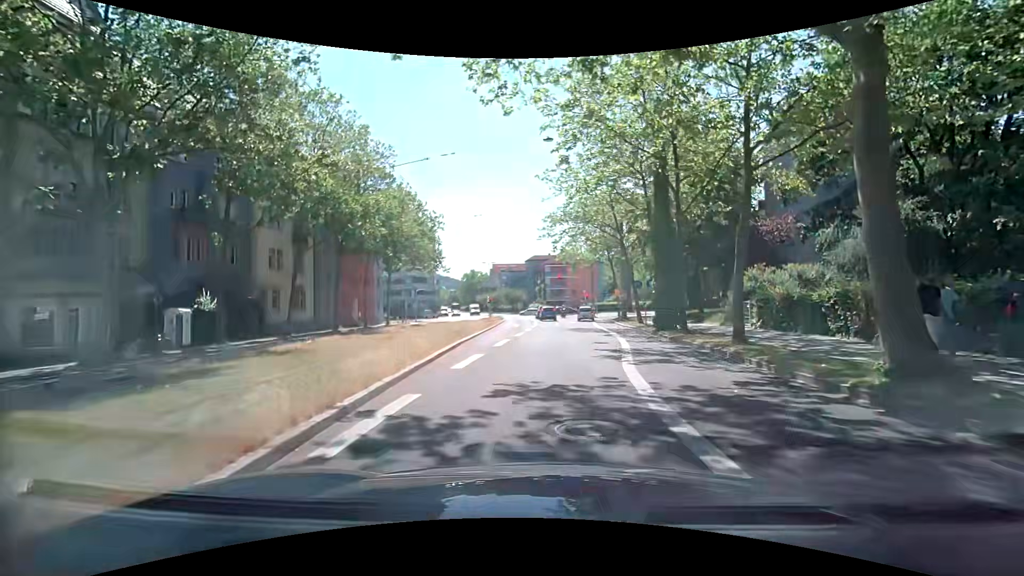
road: secondary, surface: asphalt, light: Day
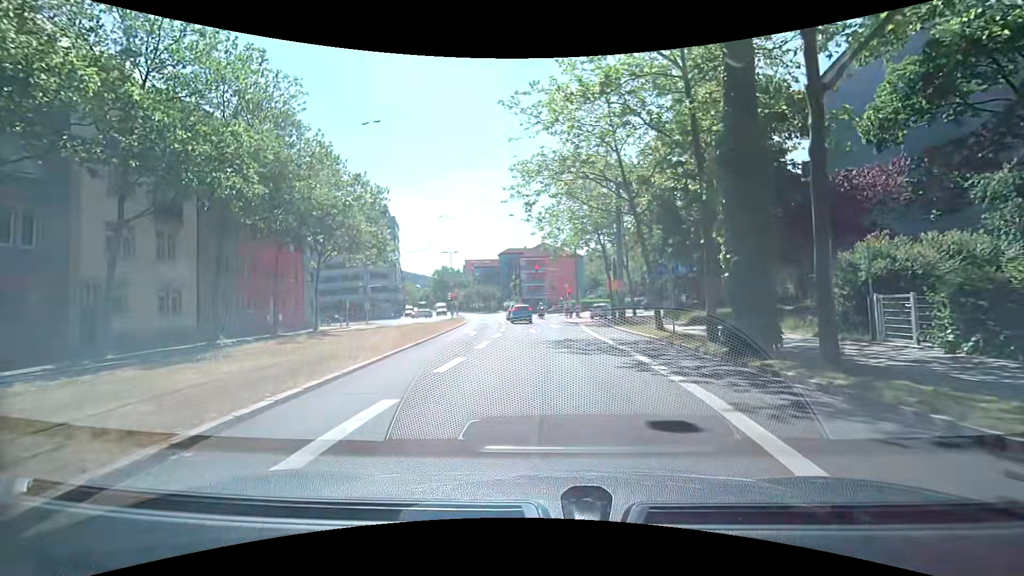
(+0.4, +12.6) m; +4°
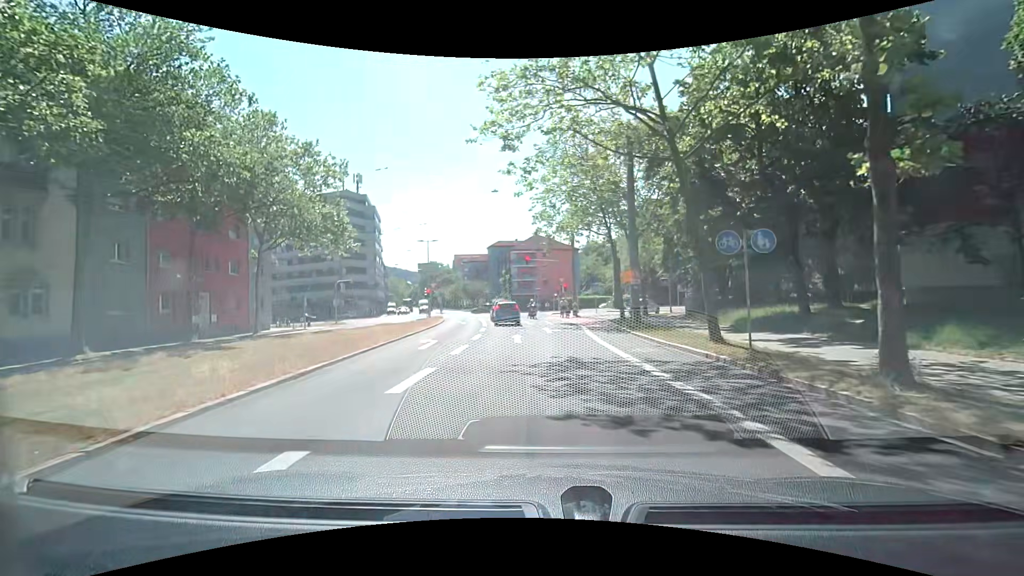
(0.0, +8.3) m; +2°
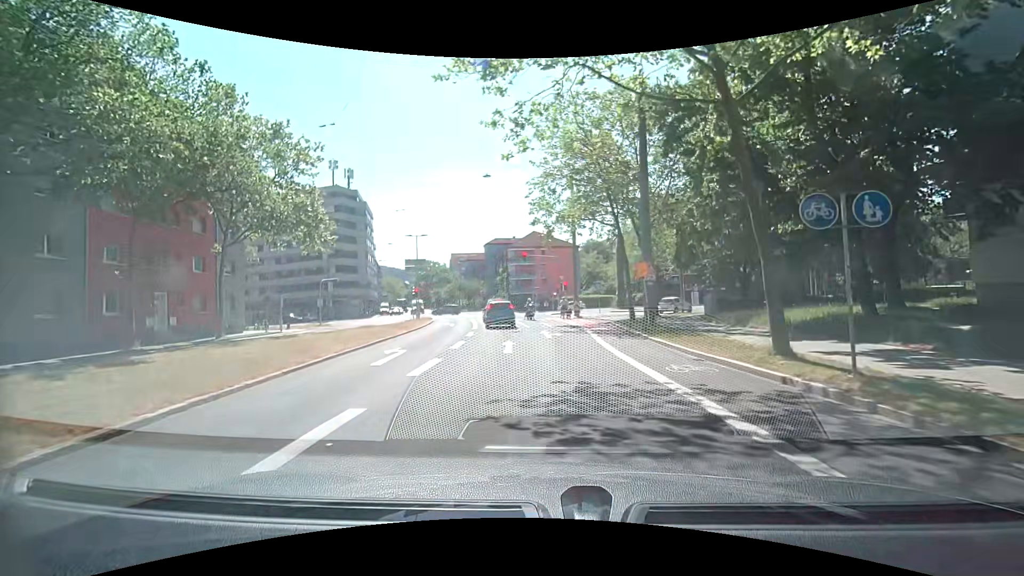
(-0.1, +4.1) m; -1°
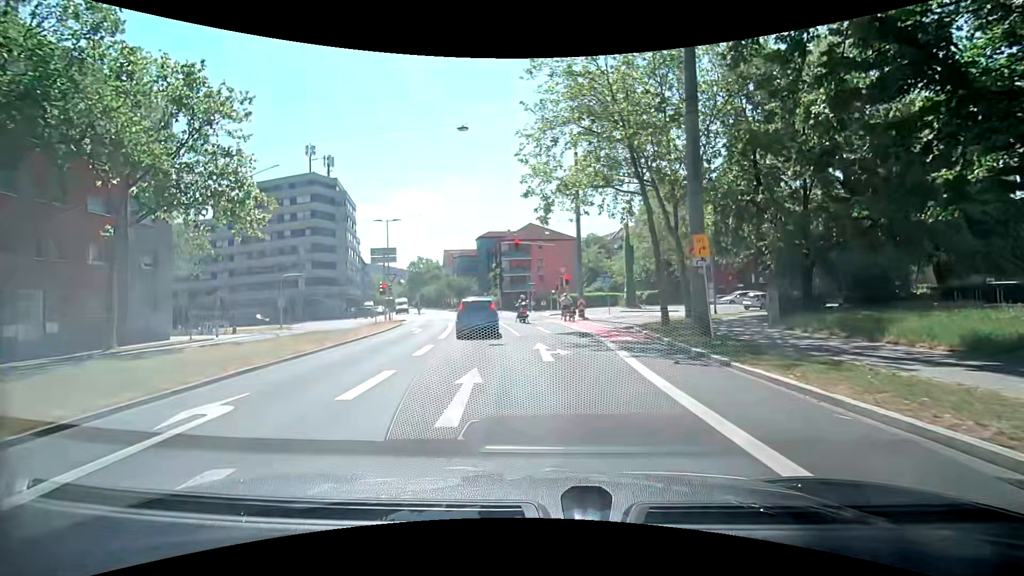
(0.0, +8.3) m; +1°
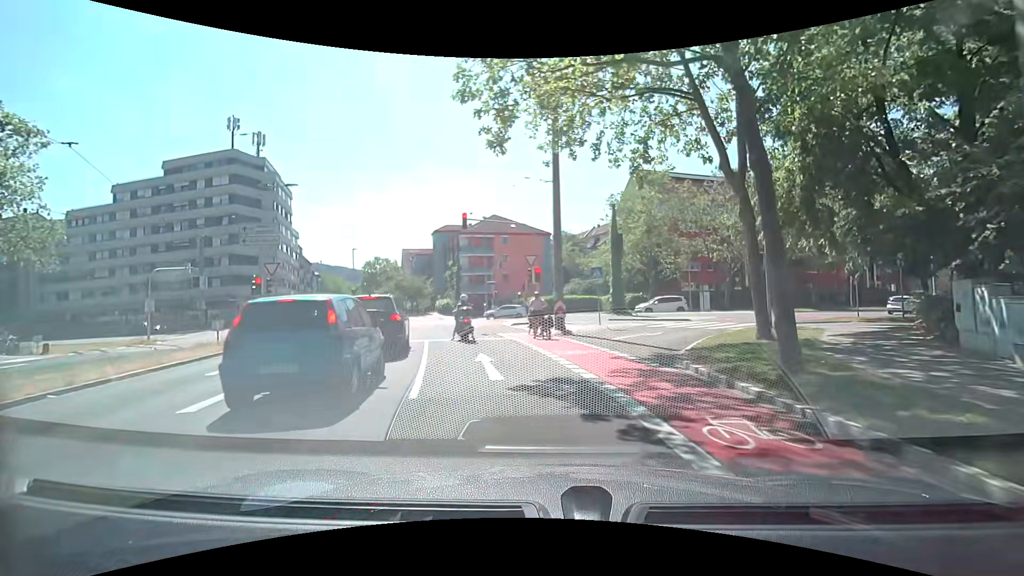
(0.0, +12.3) m; +1°
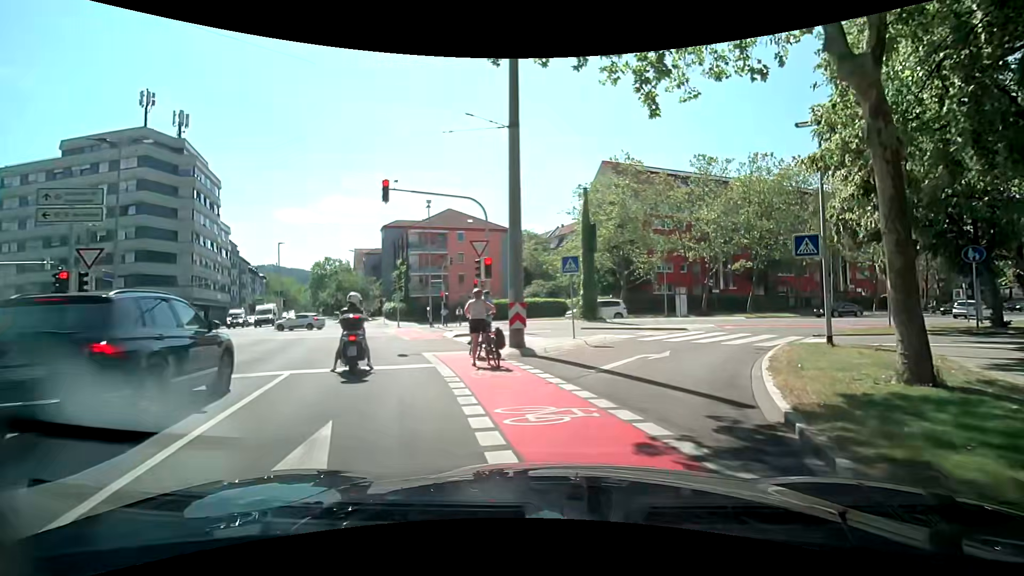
(+0.4, +7.3) m; +4°
